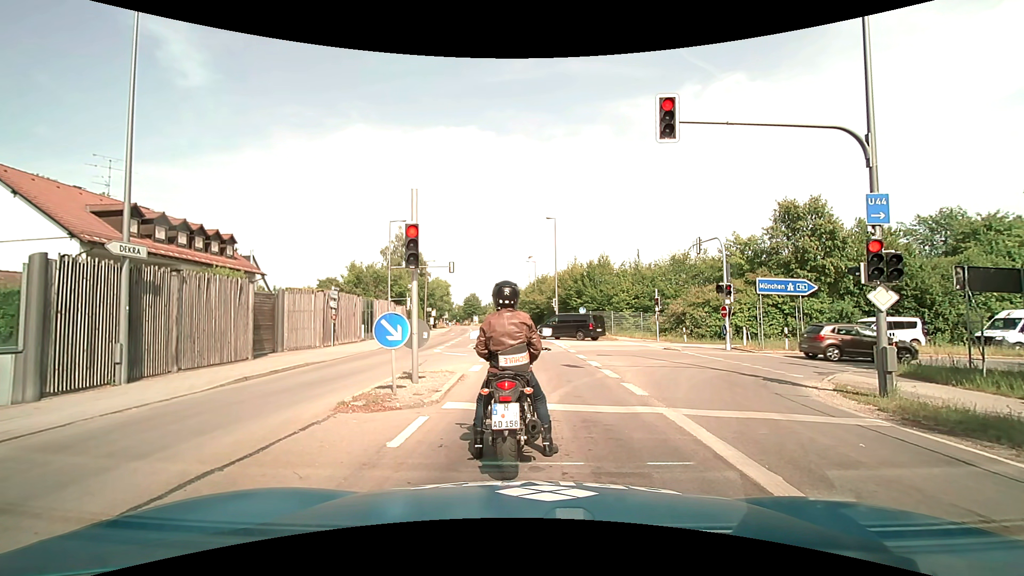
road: secondary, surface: asphalt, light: Day
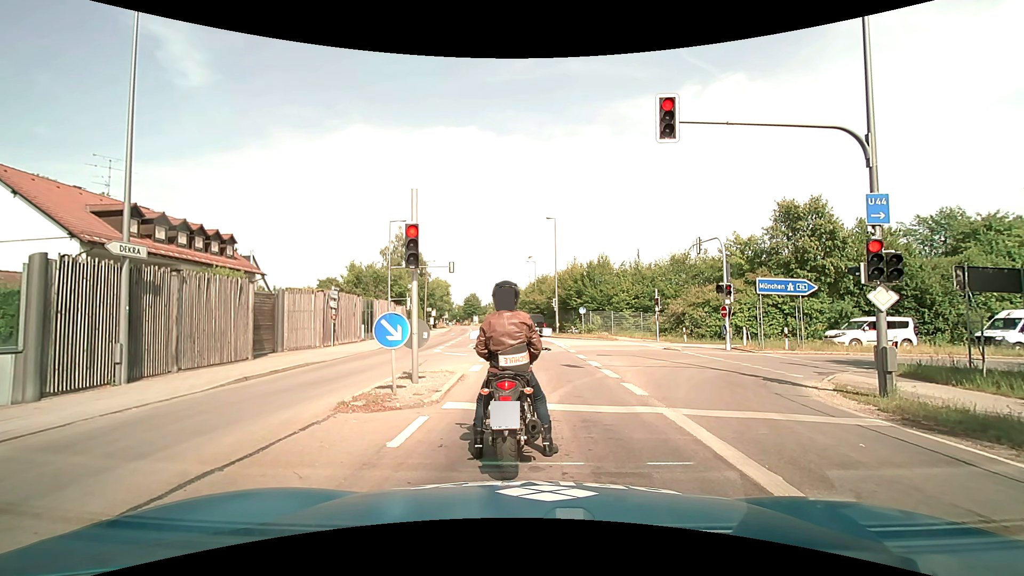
(0.0, 0.0) m; 0°
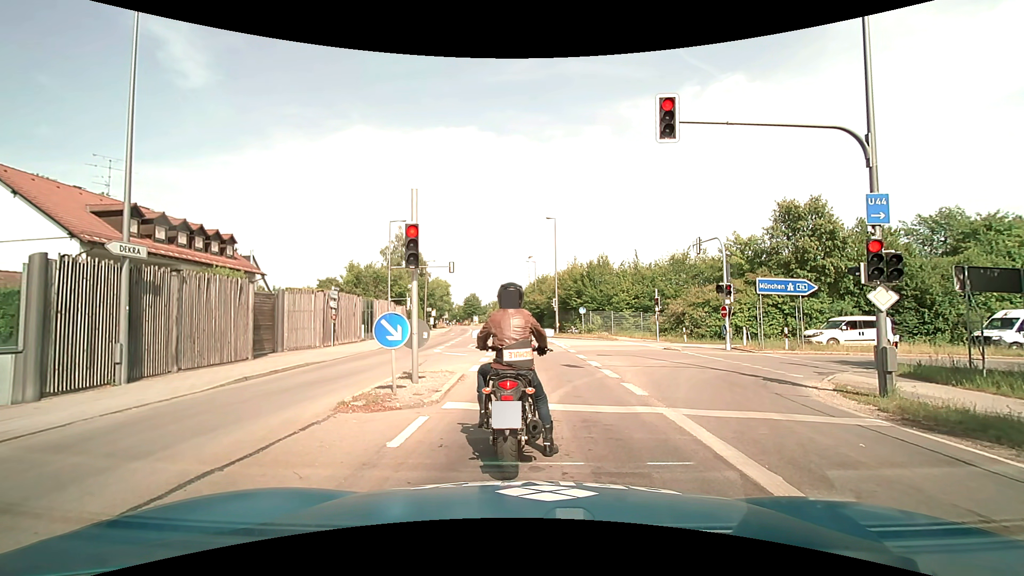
(0.0, 0.0) m; 0°
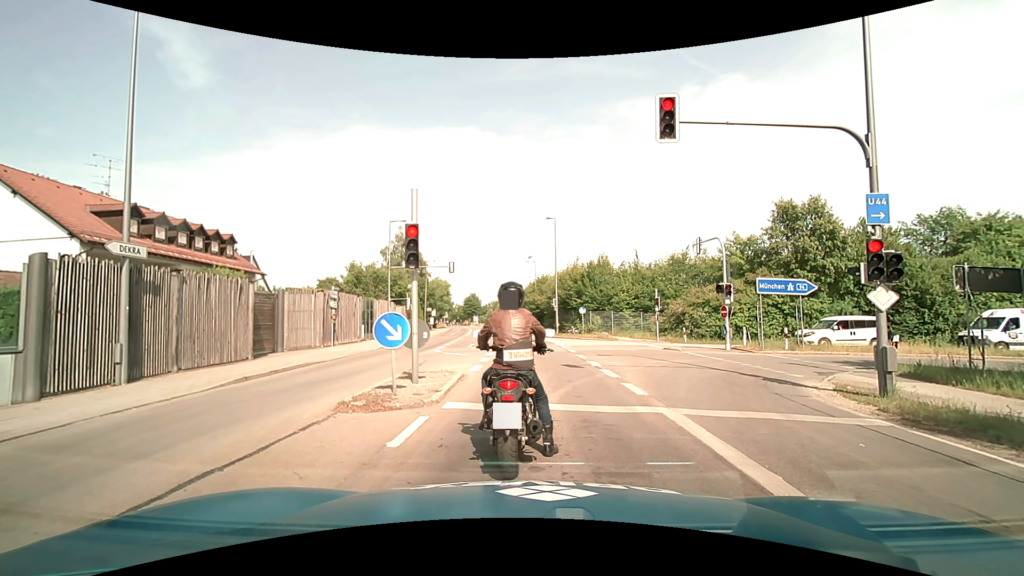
(0.0, 0.0) m; 0°
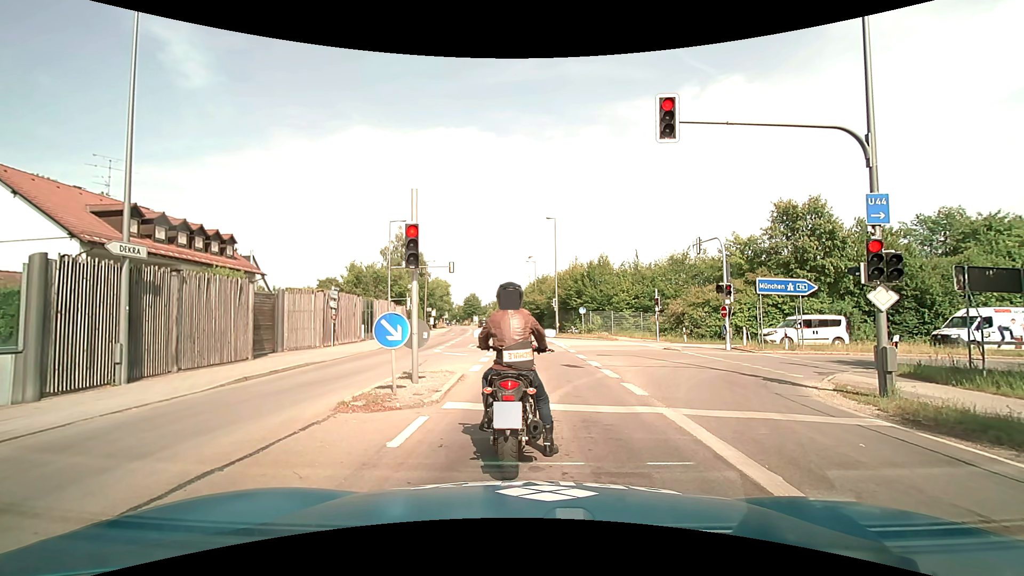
(0.0, 0.0) m; 0°
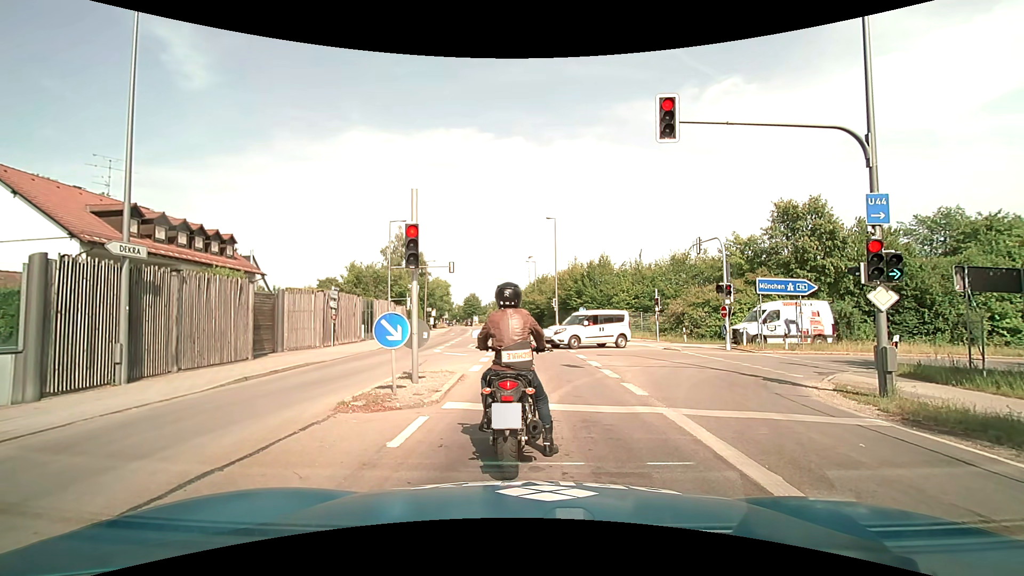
(0.0, 0.0) m; 0°
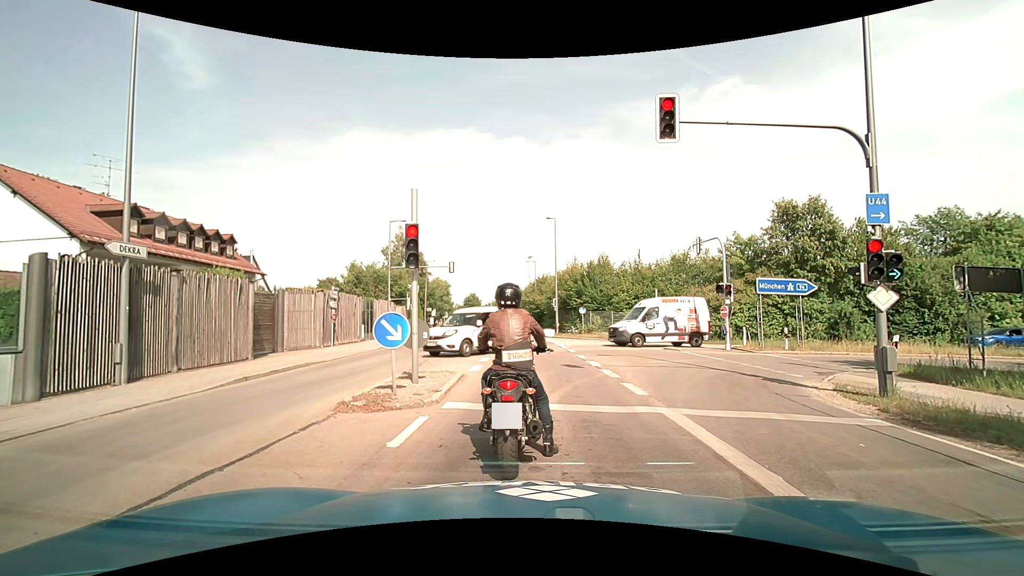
(0.0, 0.0) m; 0°
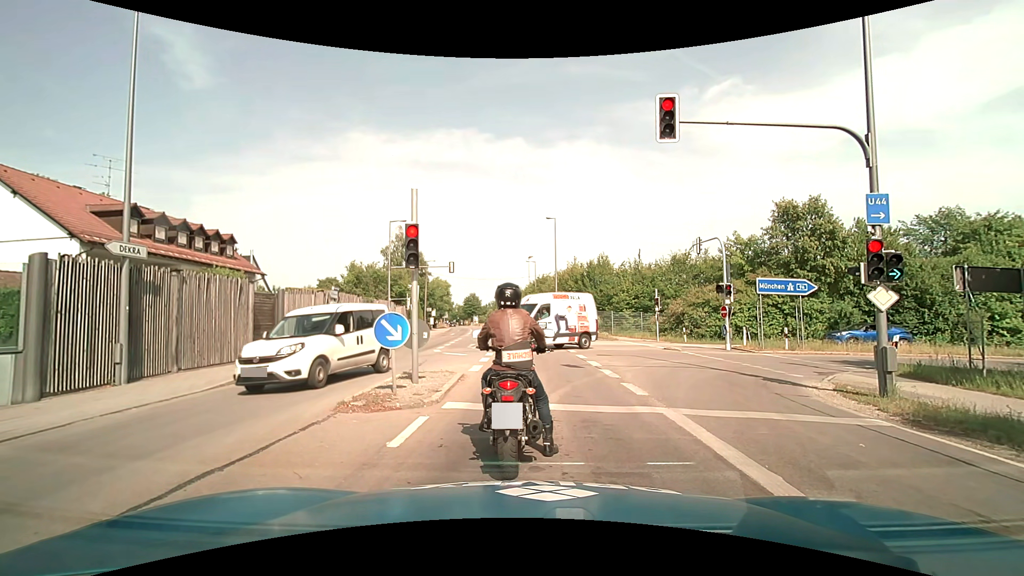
(0.0, 0.0) m; 0°
(0, +10) (0, +20) (-1, +30) (-1, +40) (-2, +50) (-3, +60) (-4, +70) (-6, +80) (-8, +89) (-10, +99) m
